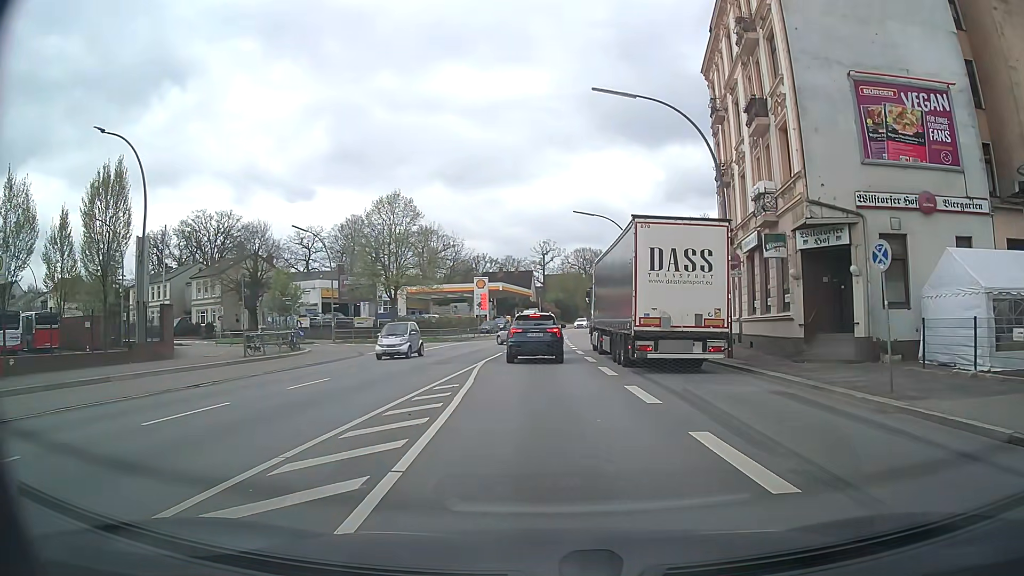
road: secondary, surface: asphalt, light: Day
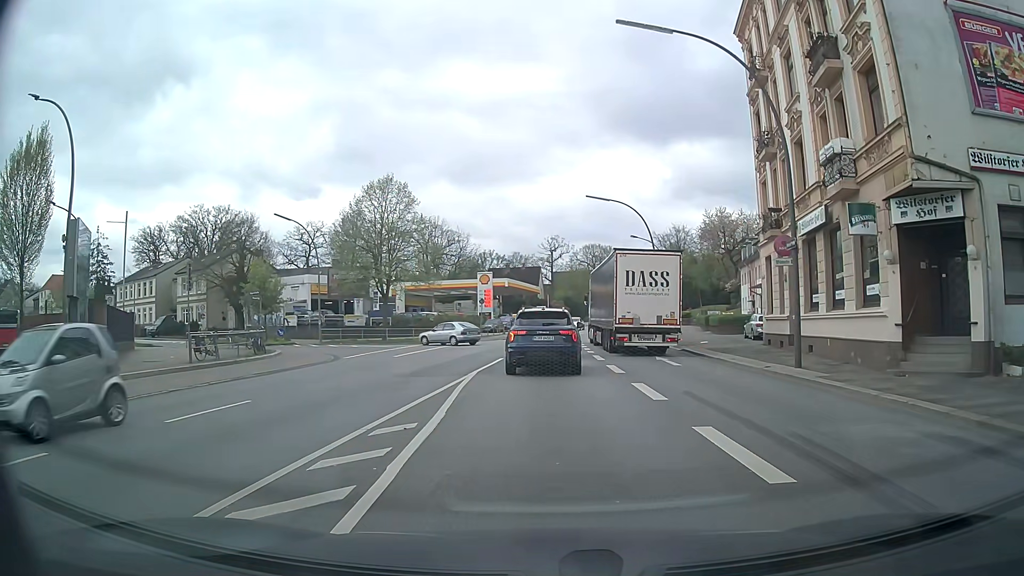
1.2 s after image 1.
(0.0, +5.6) m; -1°
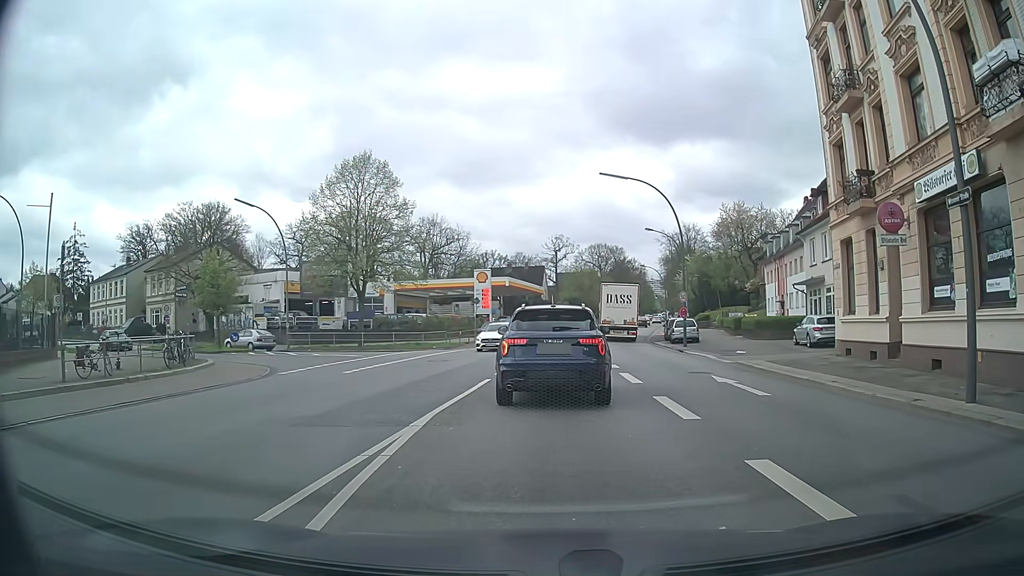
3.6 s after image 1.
(0.0, +7.8) m; +1°
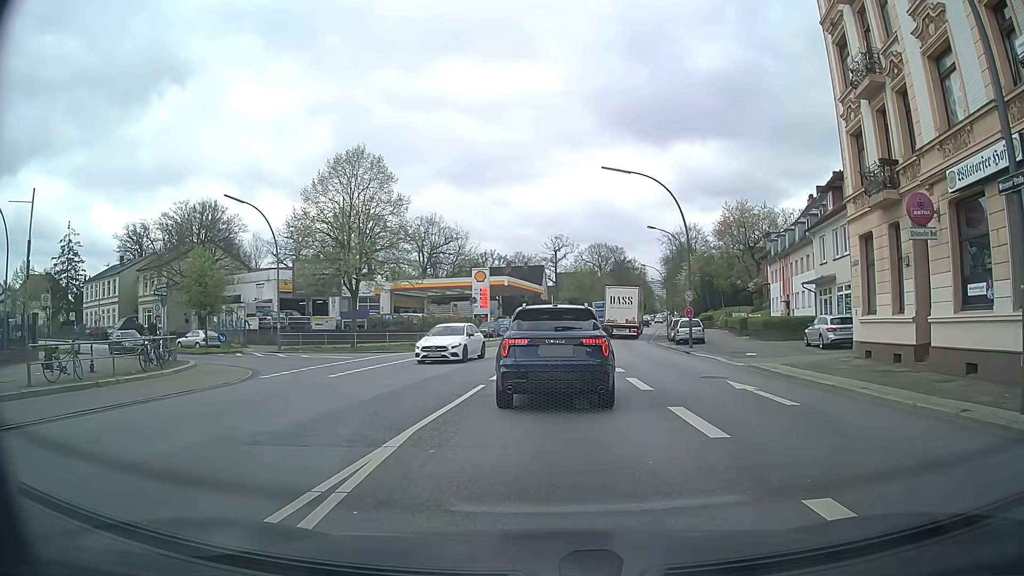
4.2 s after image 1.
(0.0, +1.6) m; -1°
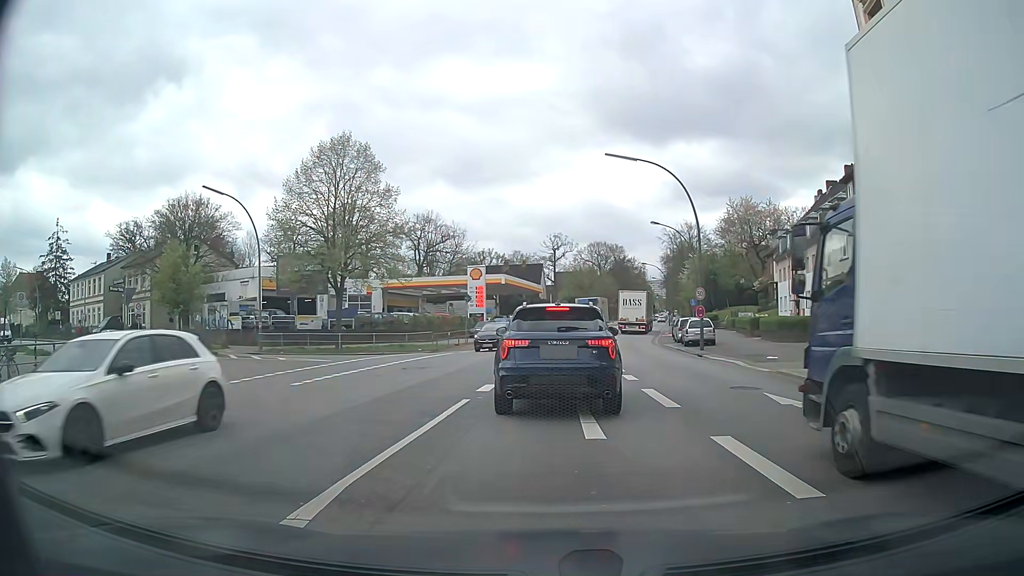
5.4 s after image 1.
(+0.1, +2.9) m; +1°
